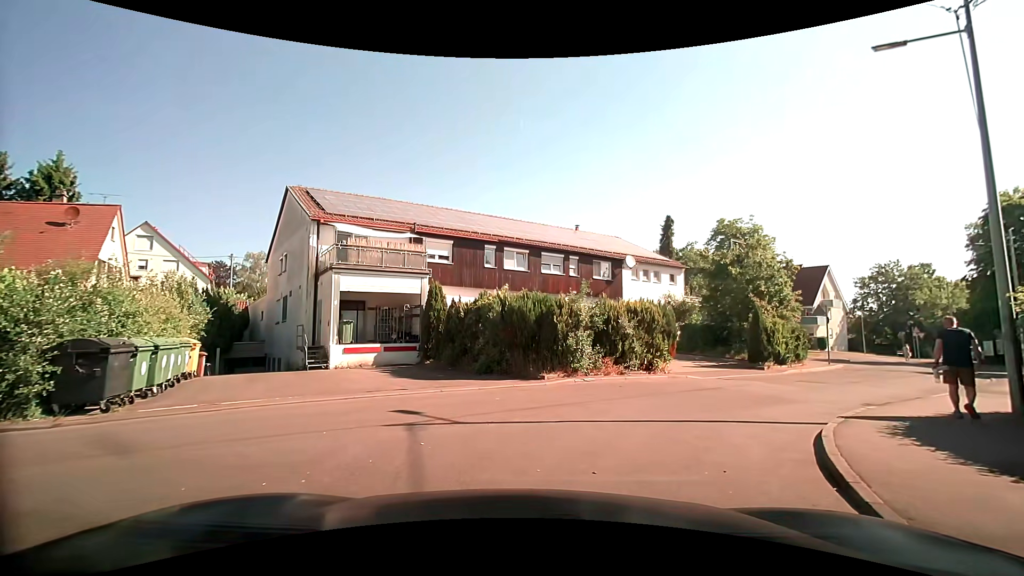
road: residential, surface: asphalt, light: Day
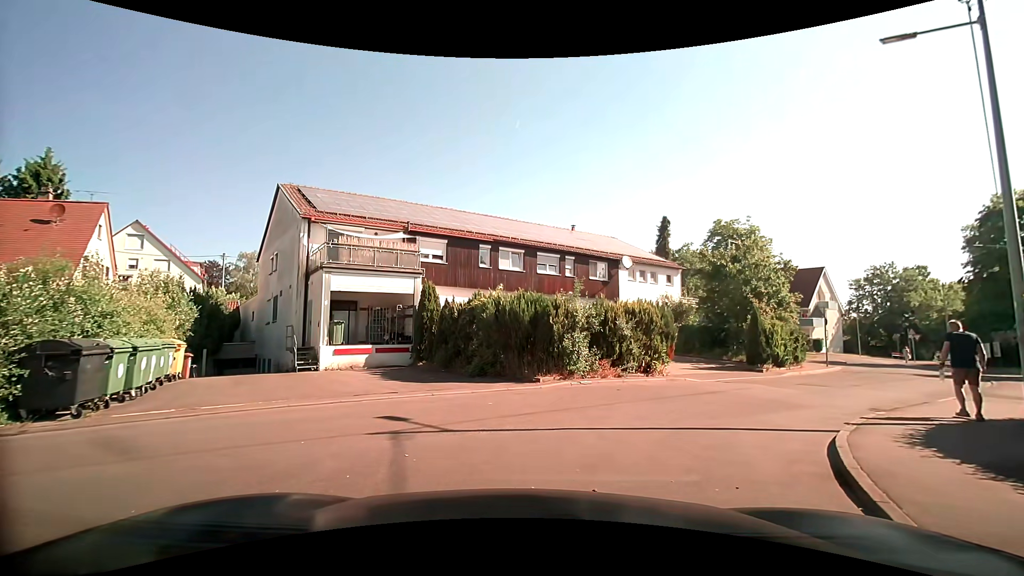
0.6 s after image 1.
(0.0, +0.4) m; 0°
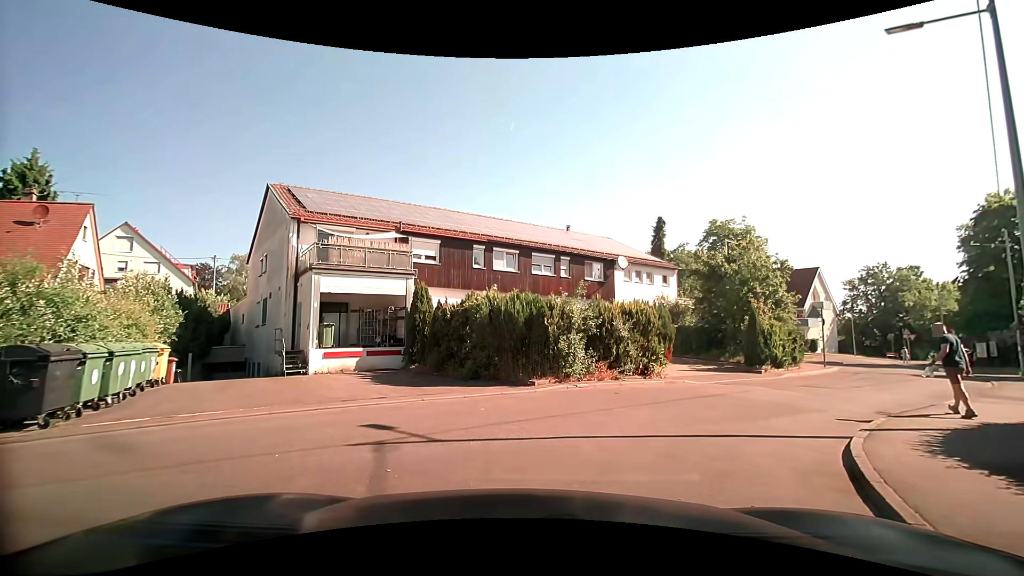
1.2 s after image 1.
(0.0, +0.5) m; 0°
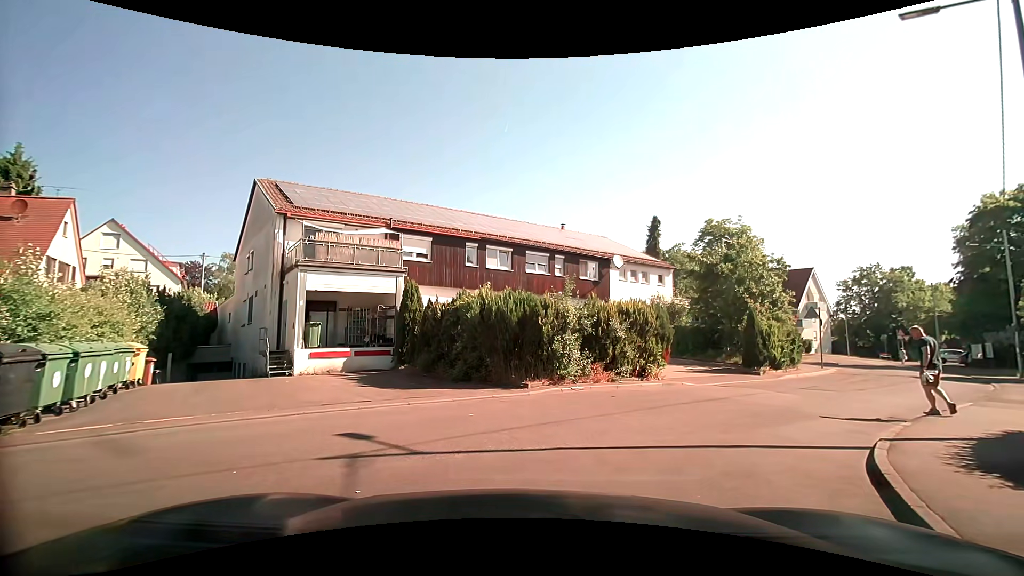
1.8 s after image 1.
(0.0, +0.6) m; 0°
